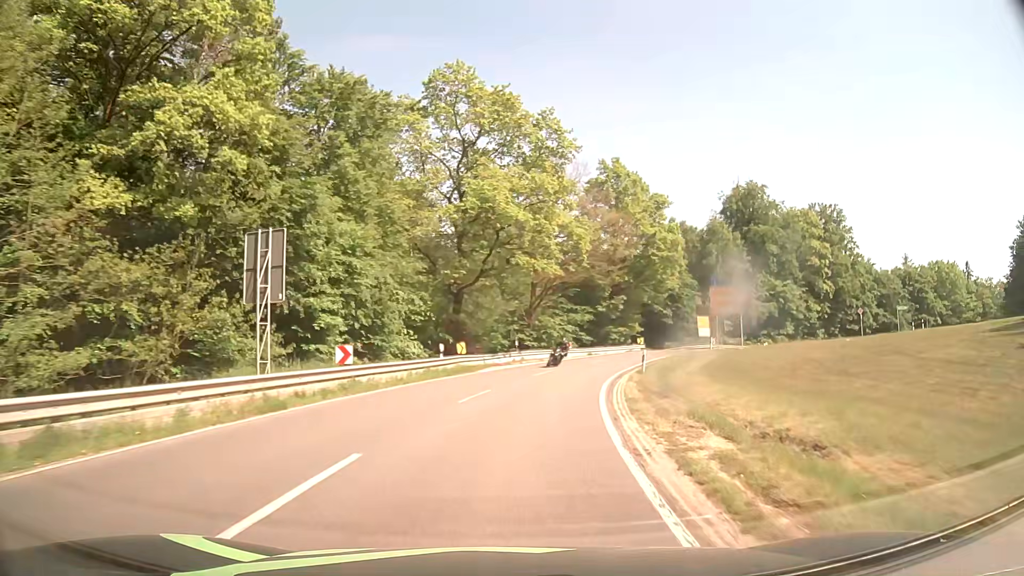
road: secondary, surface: asphalt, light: Day
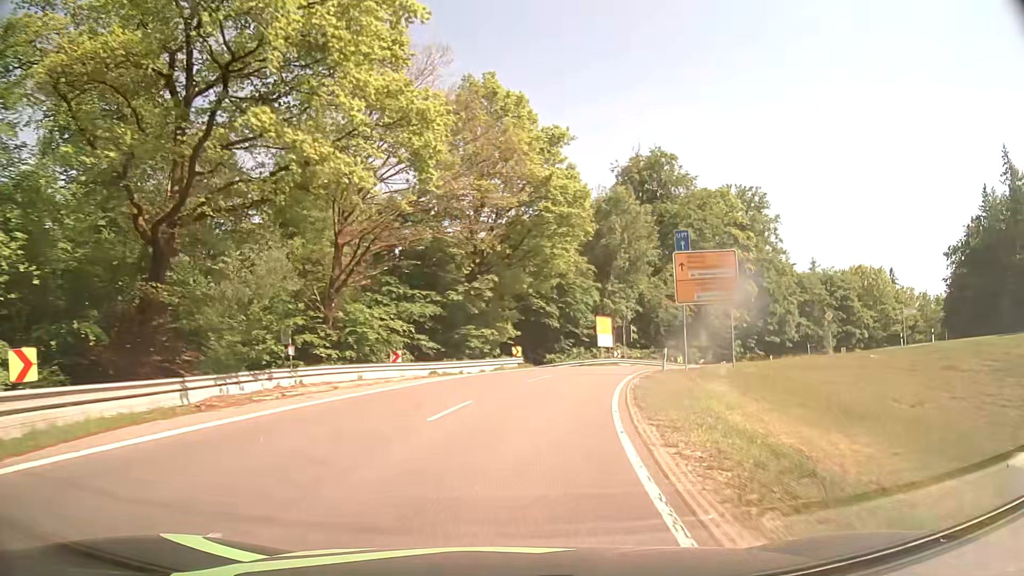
(+2.6, +25.4) m; +13°
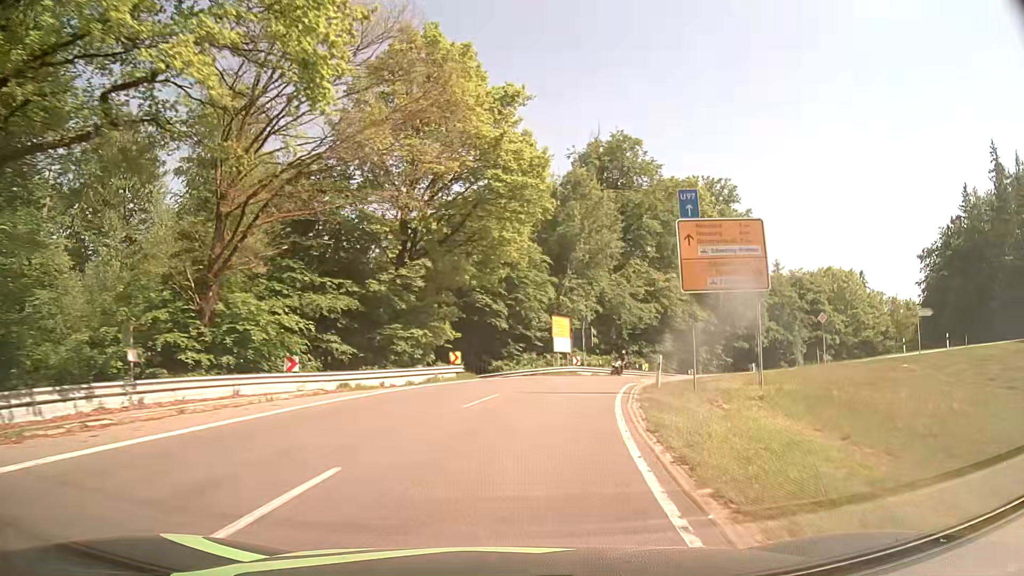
(+0.4, +8.3) m; +5°
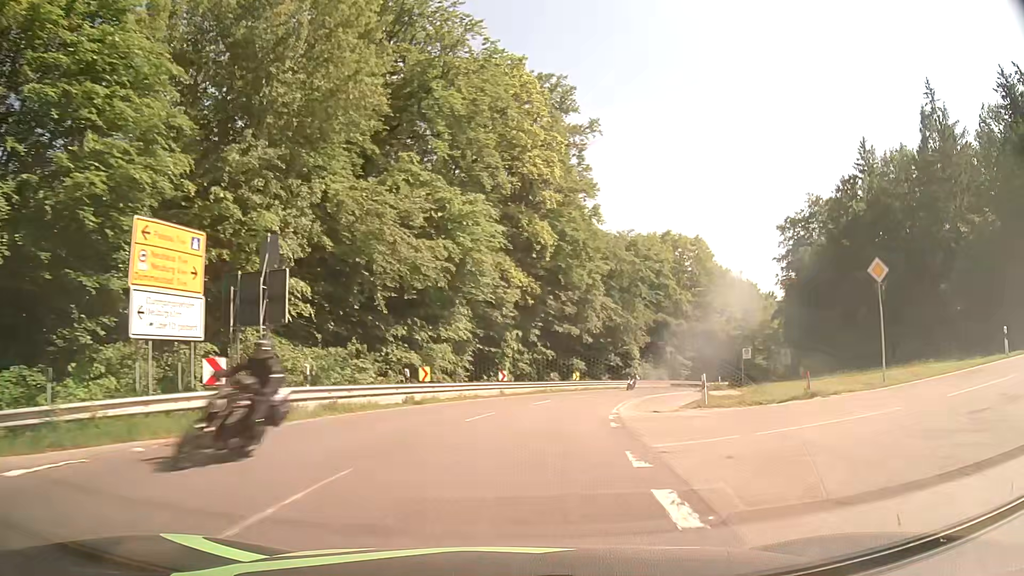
(+5.1, +31.2) m; +20°
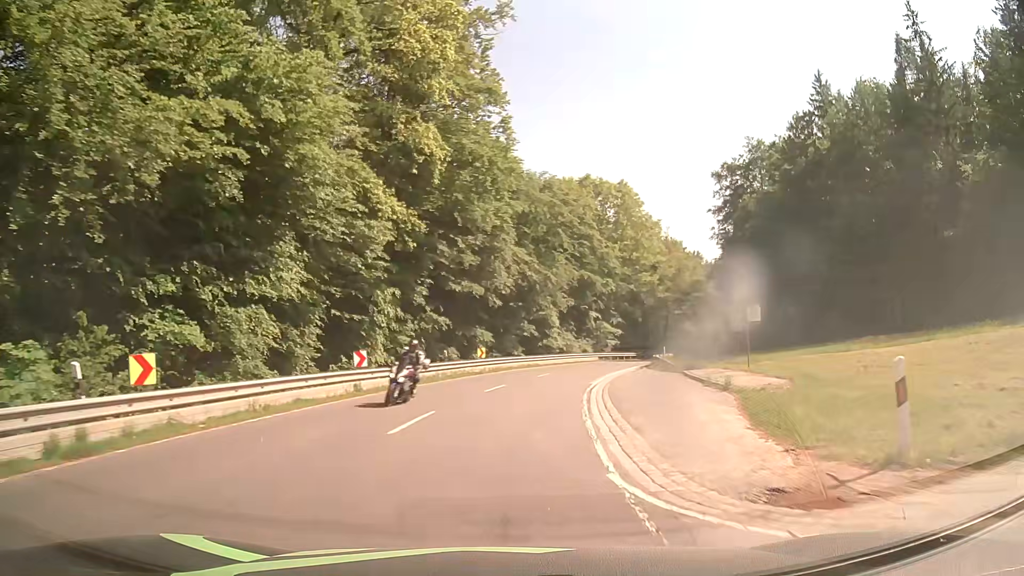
(+1.3, +15.2) m; +9°
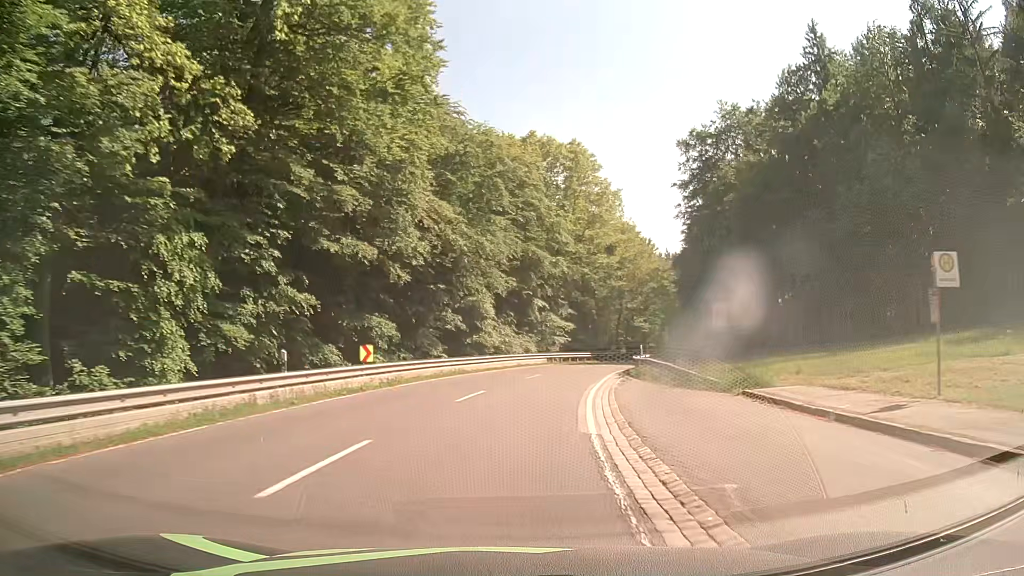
(+0.6, +15.7) m; +5°
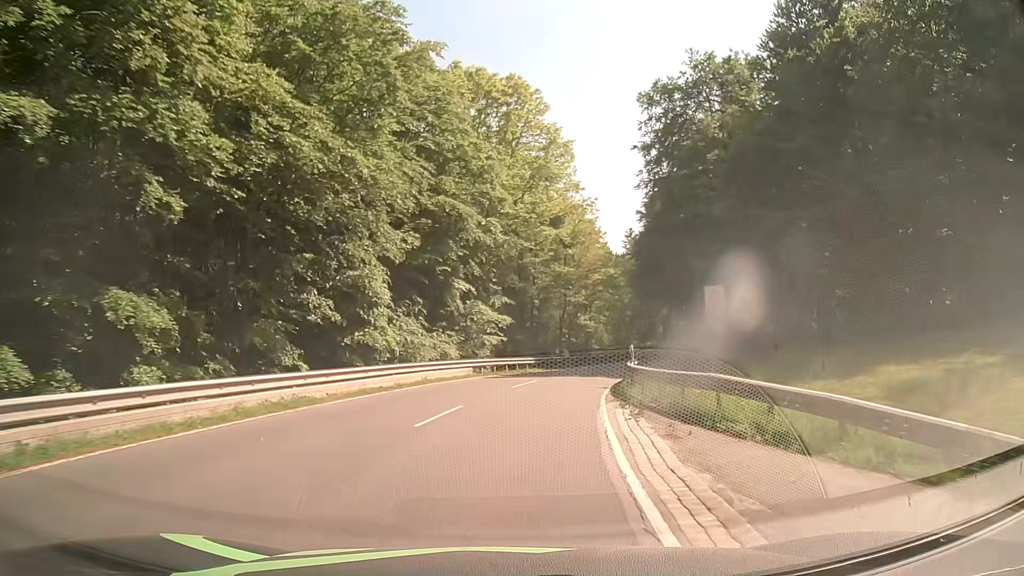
(+1.0, +16.6) m; +6°
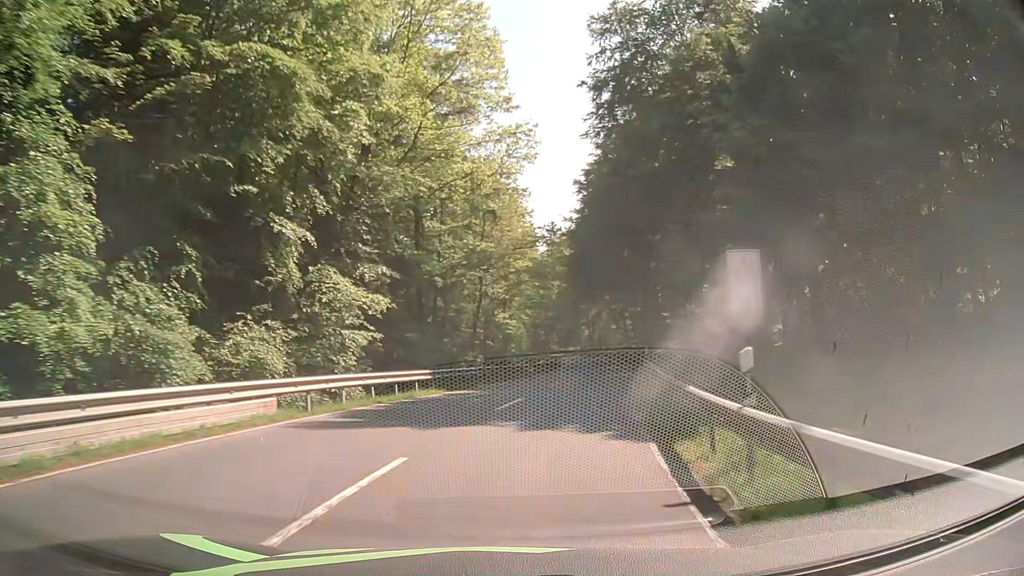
(+1.0, +17.7) m; +7°
